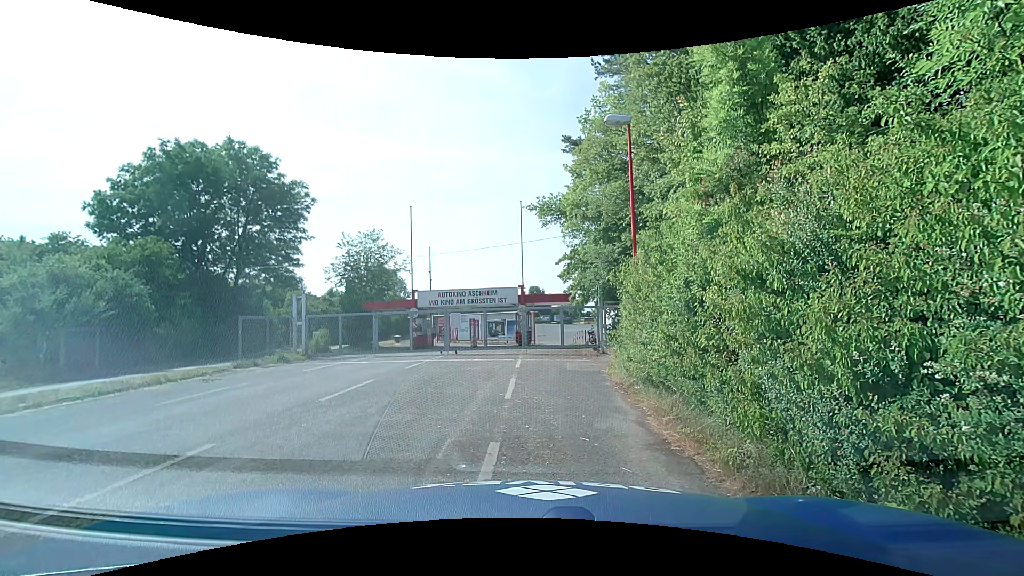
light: Day
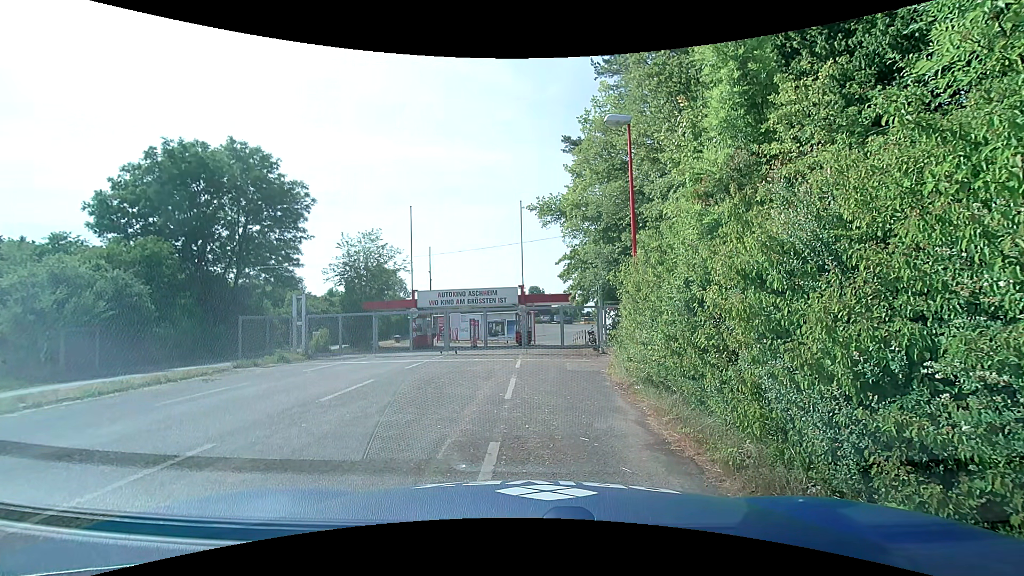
(0.0, 0.0) m; 0°
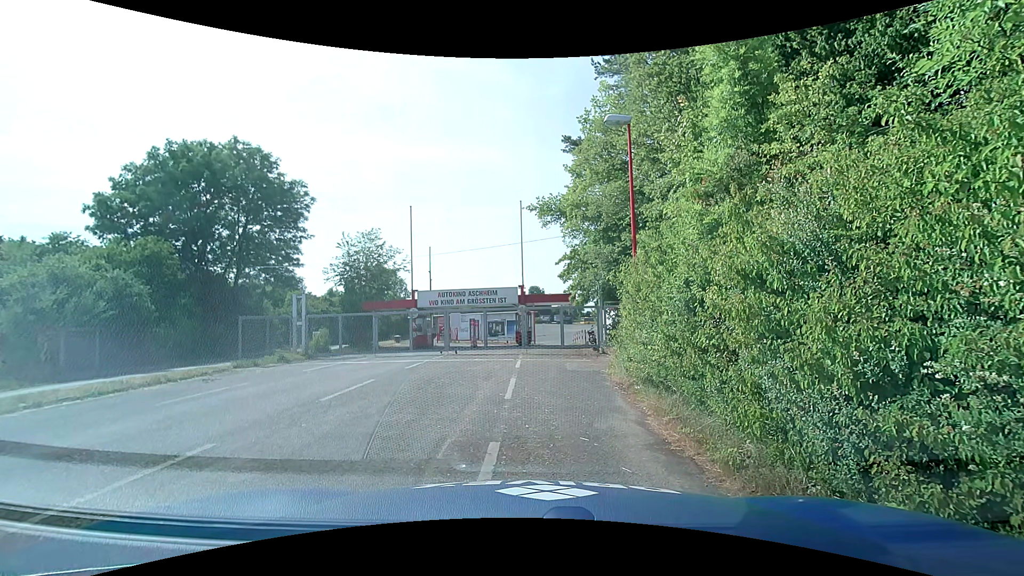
(0.0, 0.0) m; 0°
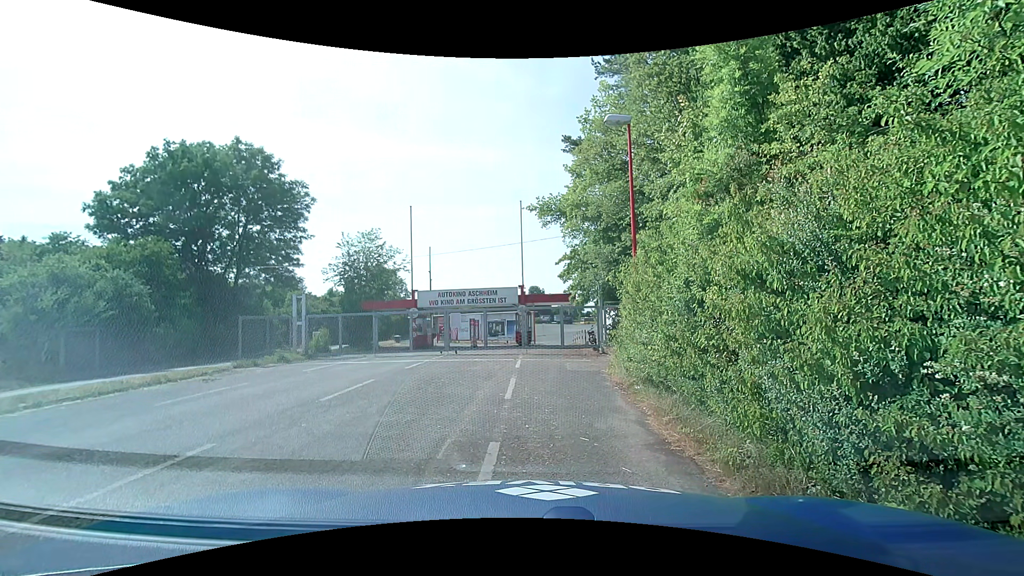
(0.0, 0.0) m; 0°
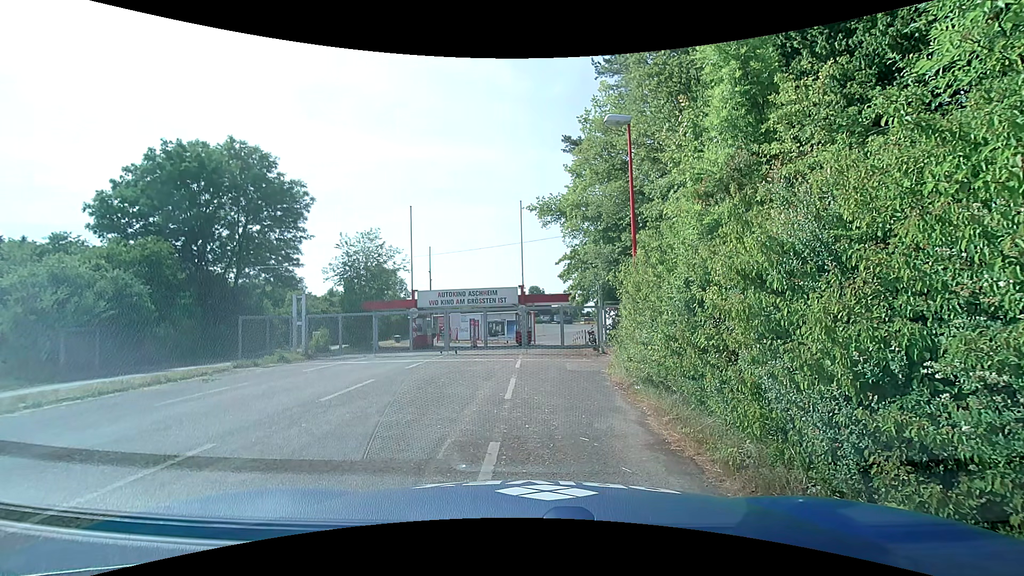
(0.0, 0.0) m; 0°
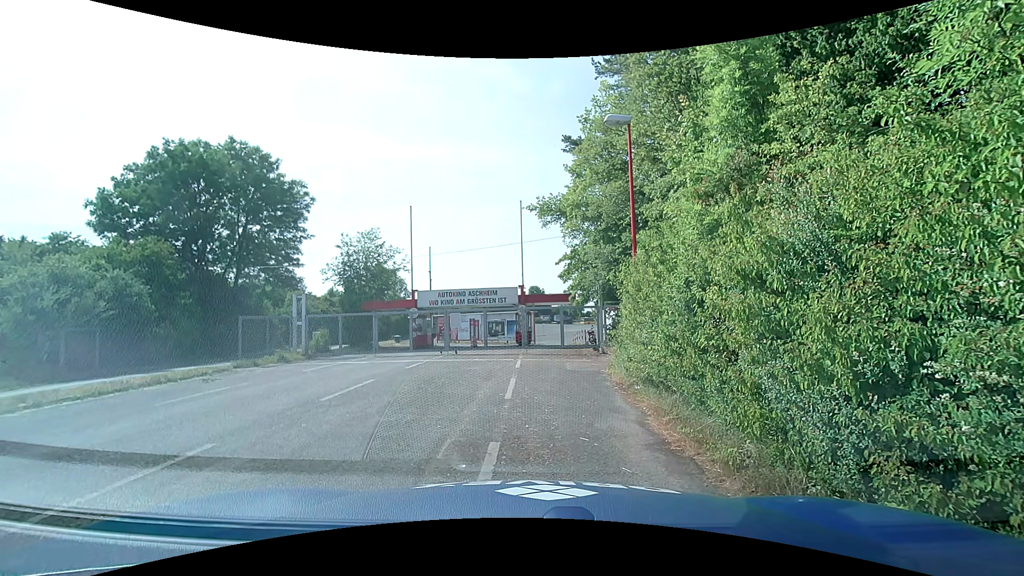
(0.0, 0.0) m; 0°
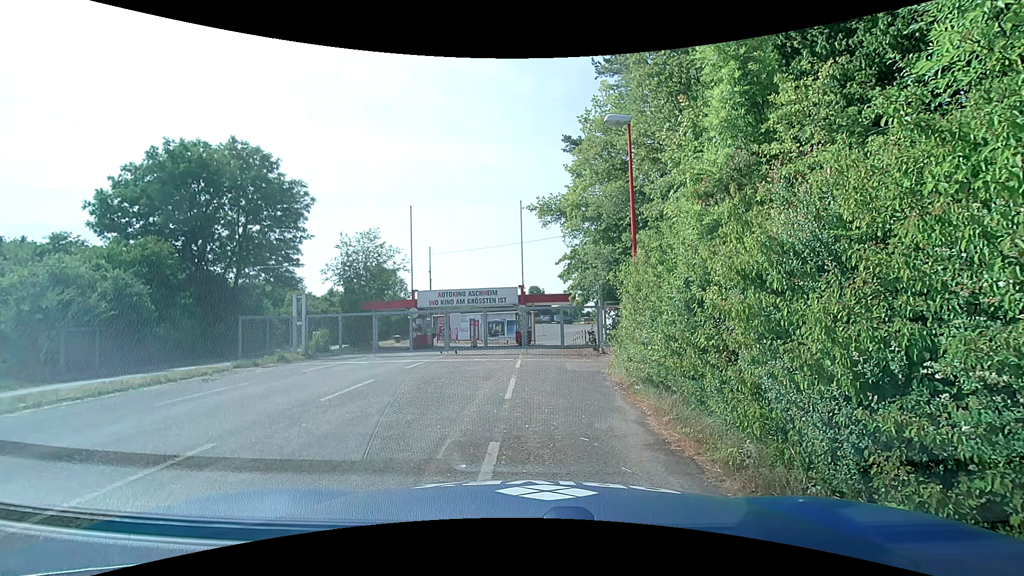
(0.0, 0.0) m; 0°
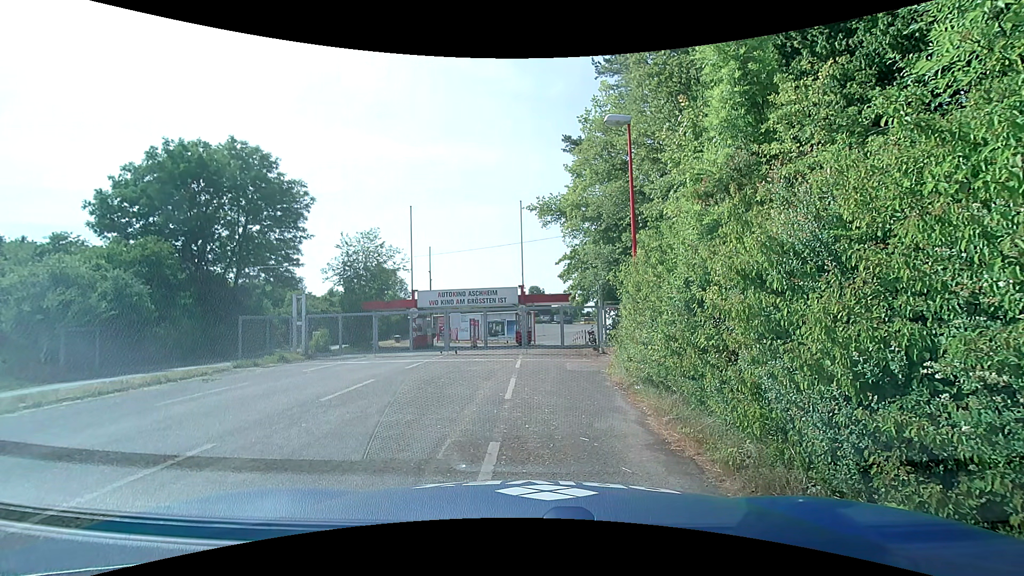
(0.0, 0.0) m; 0°
